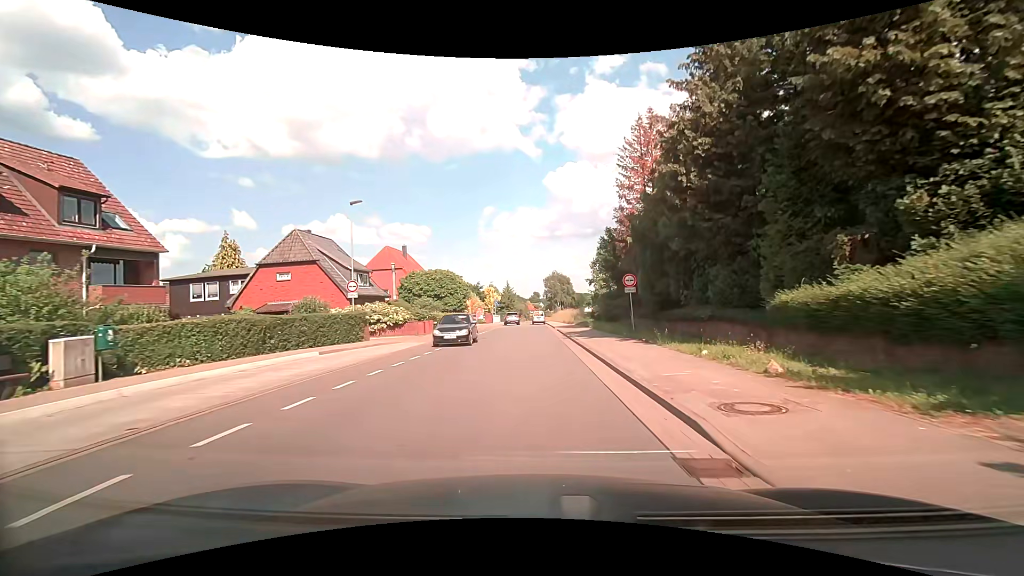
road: tertiary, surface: asphalt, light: Day
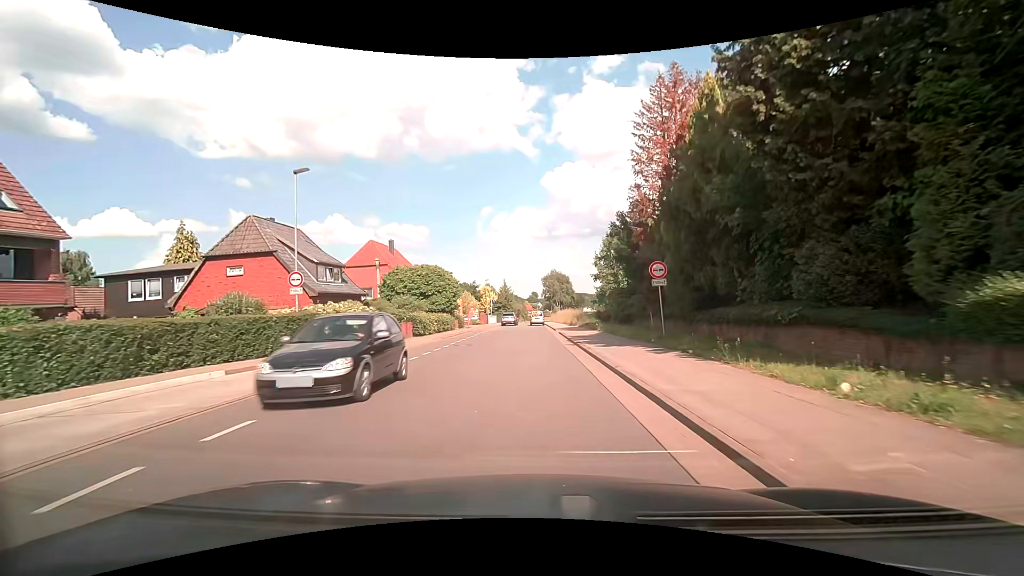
(0.0, +5.7) m; +1°
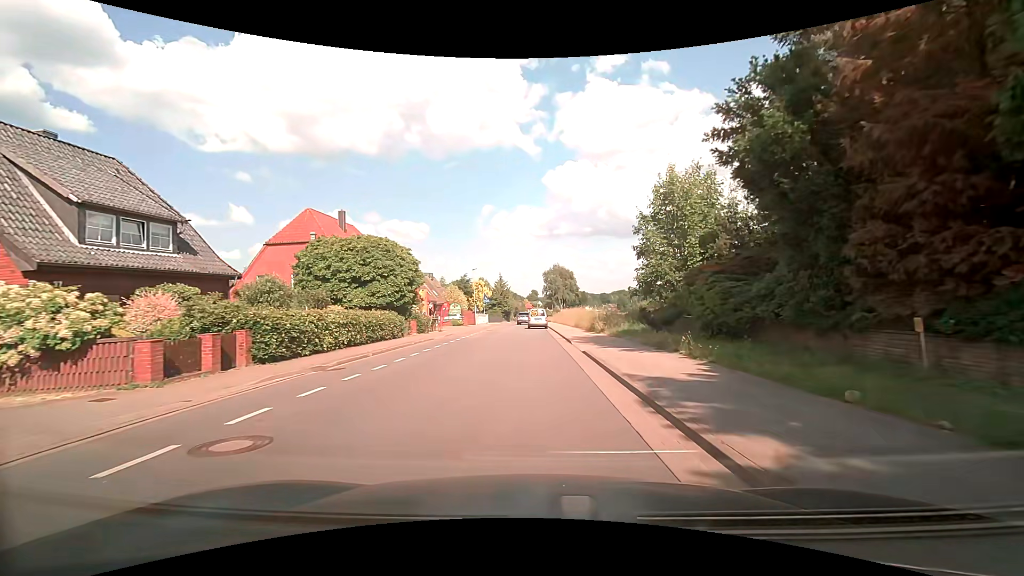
(0.0, +17.1) m; 0°
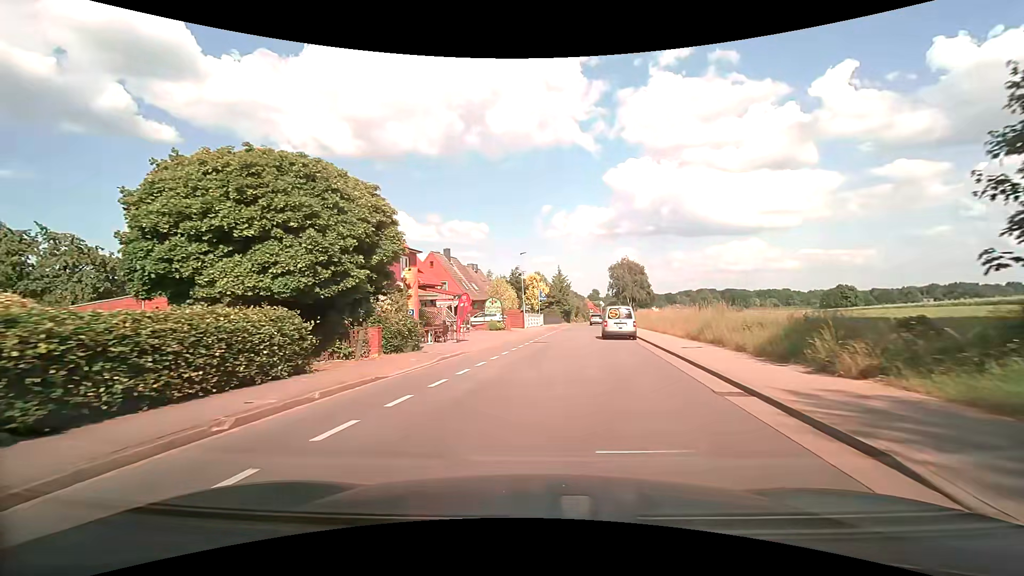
(-0.9, +17.1) m; -8°
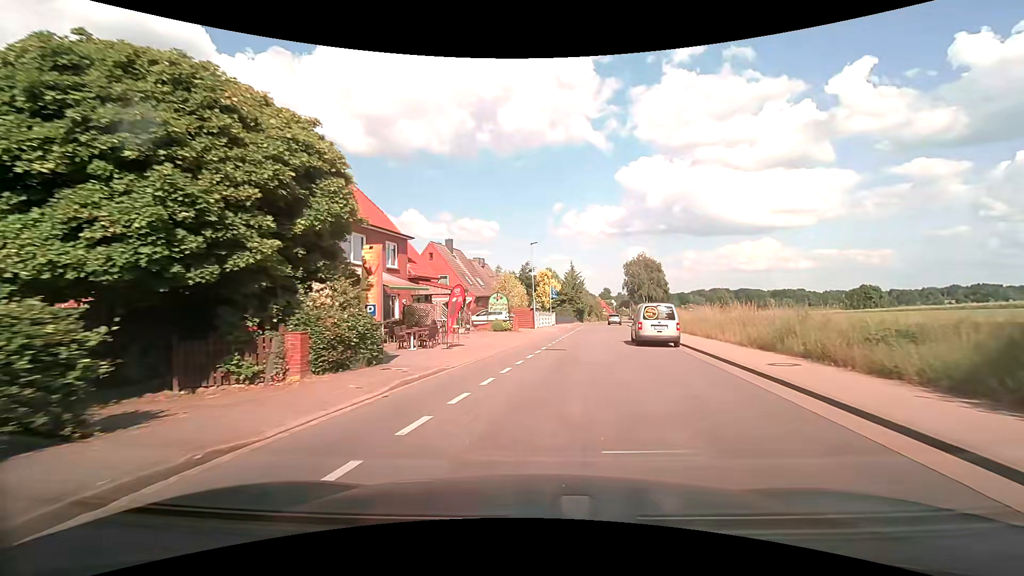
(0.0, +5.8) m; -1°
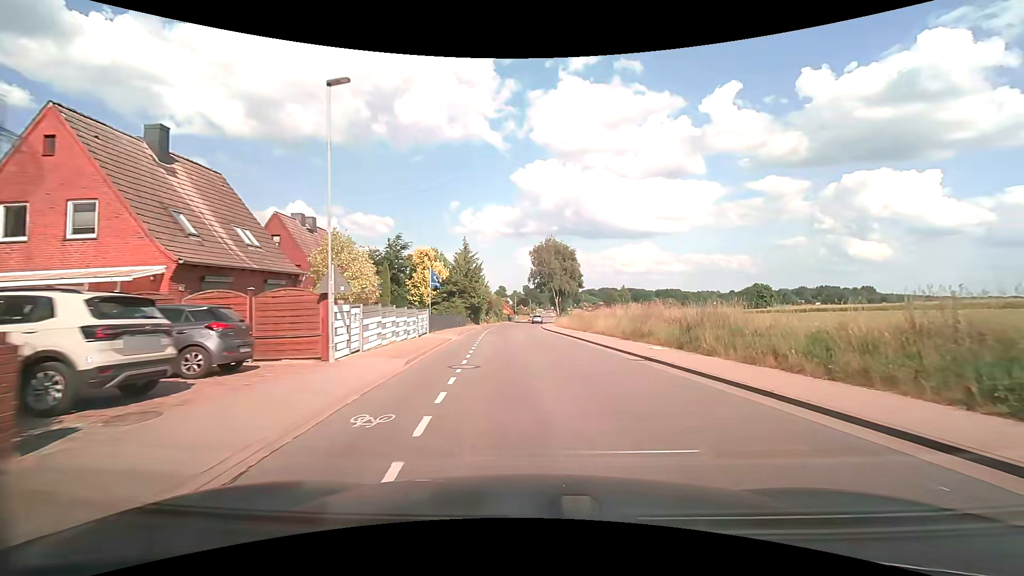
(+2.1, +29.0) m; +12°
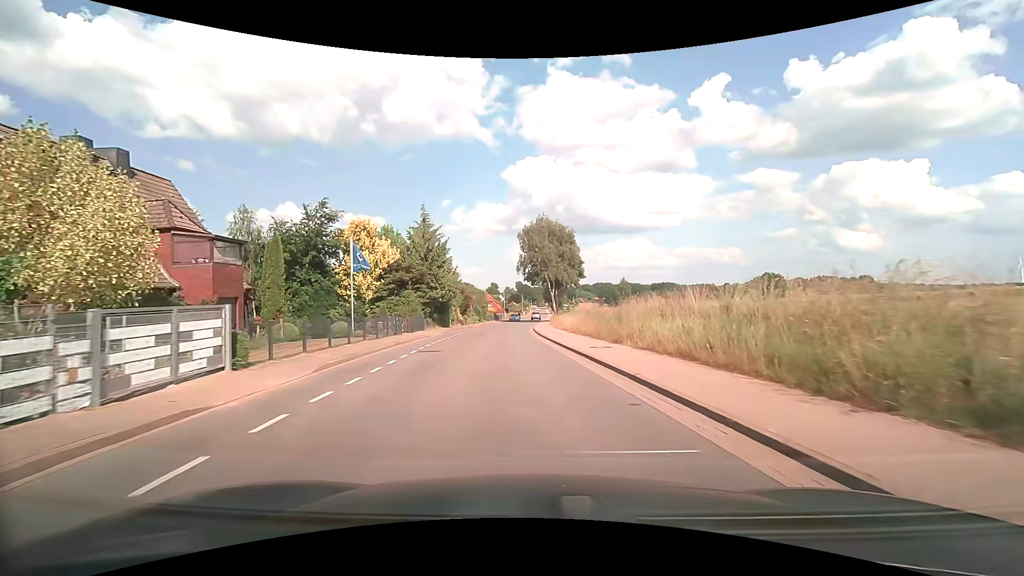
(+0.6, +19.1) m; +1°
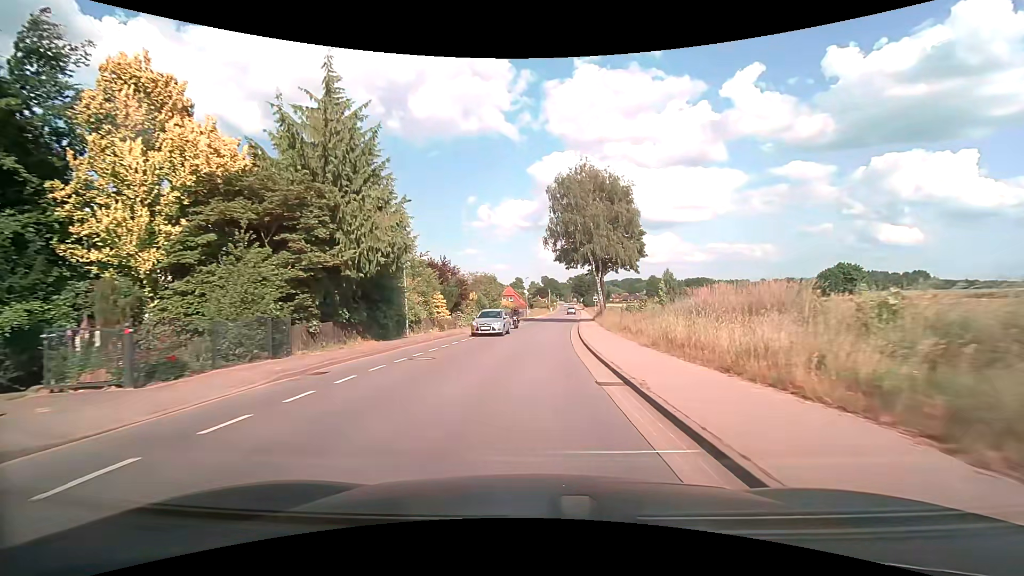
(-1.1, +27.7) m; -3°
